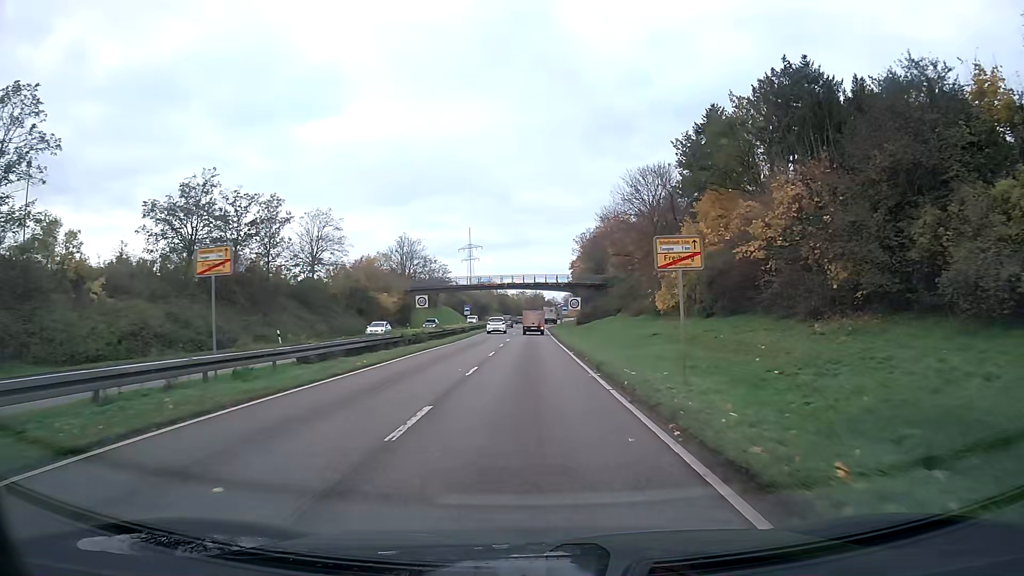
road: trunk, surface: asphalt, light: Day
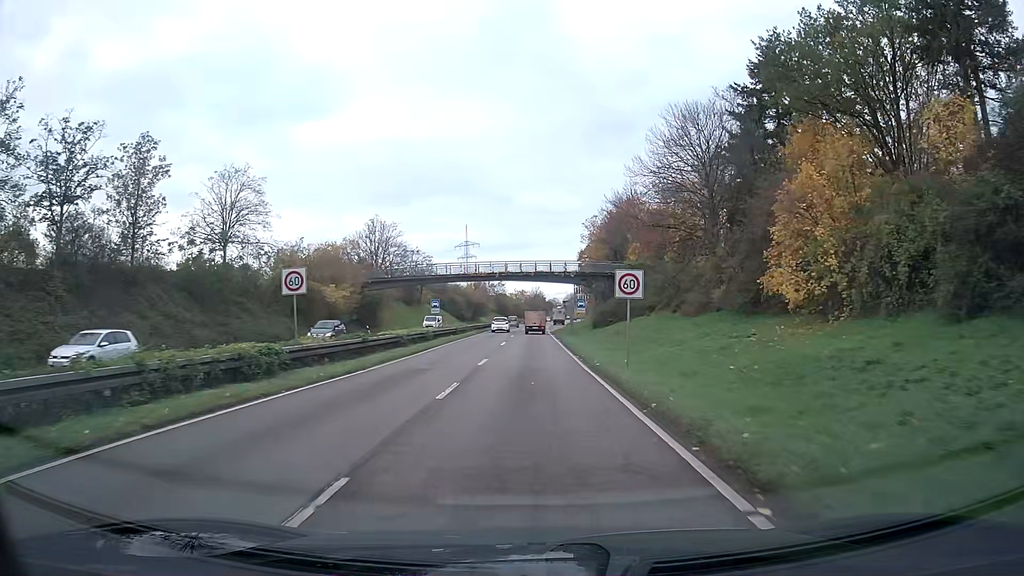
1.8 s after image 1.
(0.0, +22.9) m; 0°
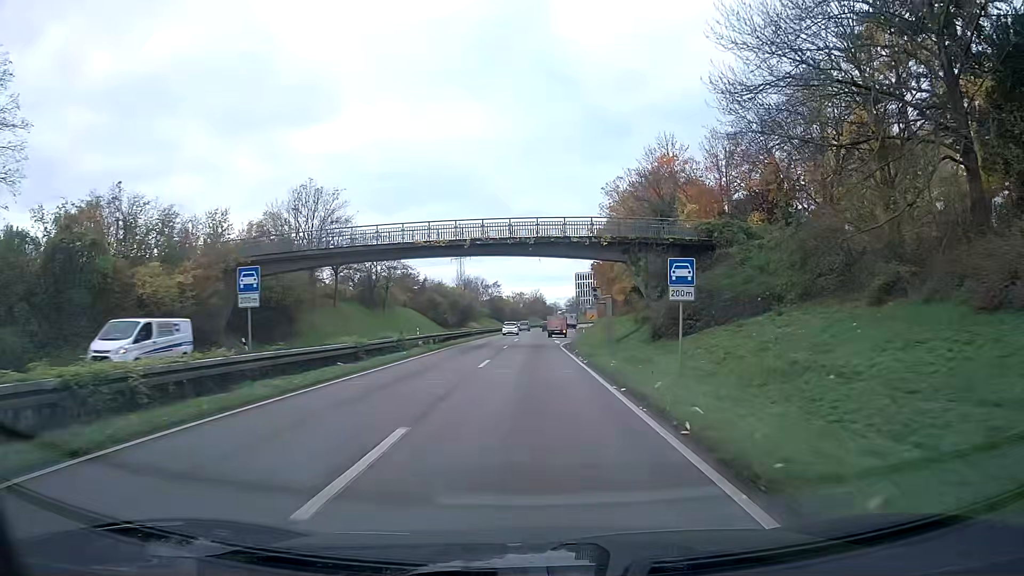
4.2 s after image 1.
(+0.1, +31.3) m; 0°
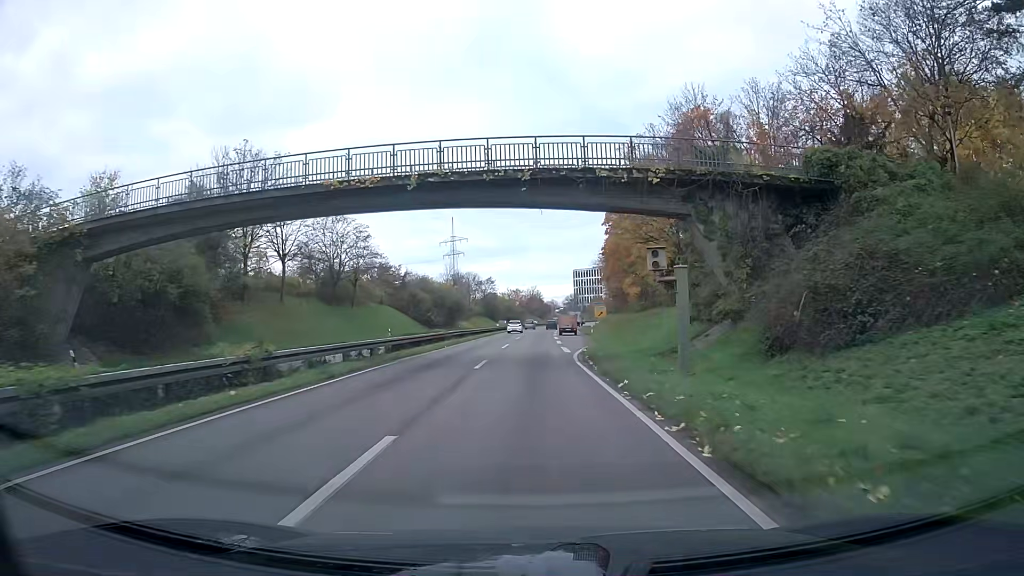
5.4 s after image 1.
(0.0, +16.7) m; 0°
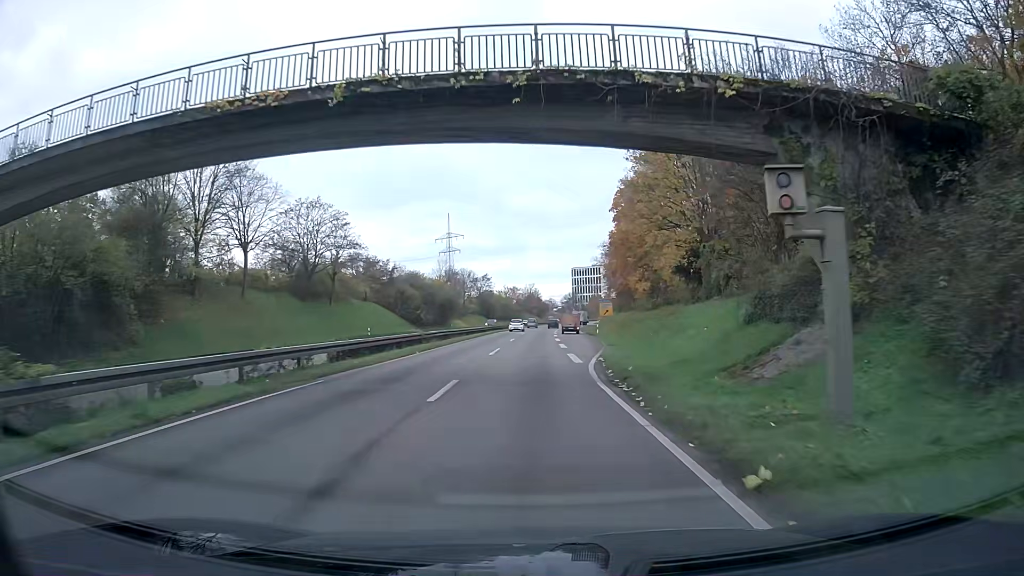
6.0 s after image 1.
(0.0, +8.6) m; 0°
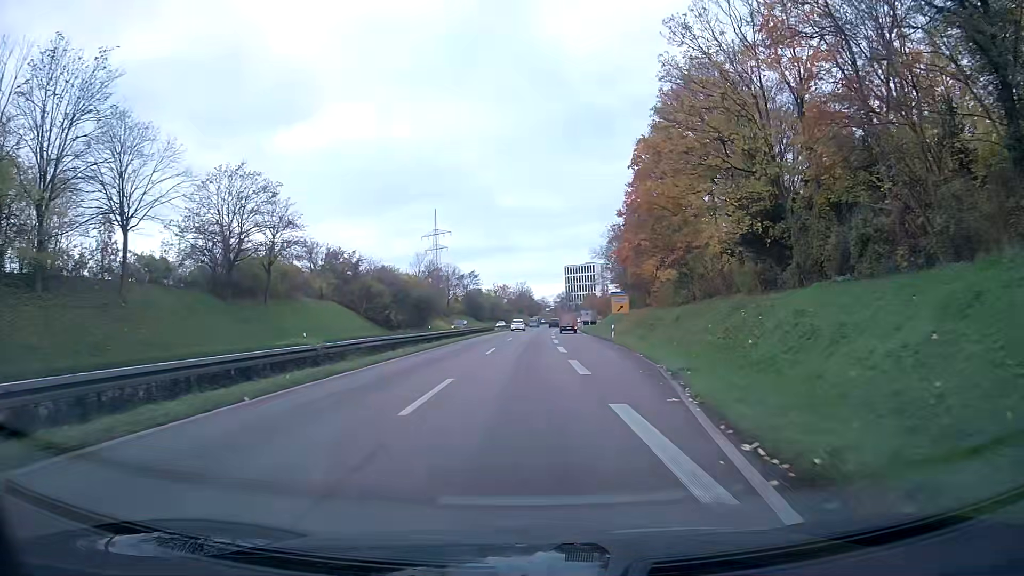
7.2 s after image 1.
(0.0, +17.5) m; 0°
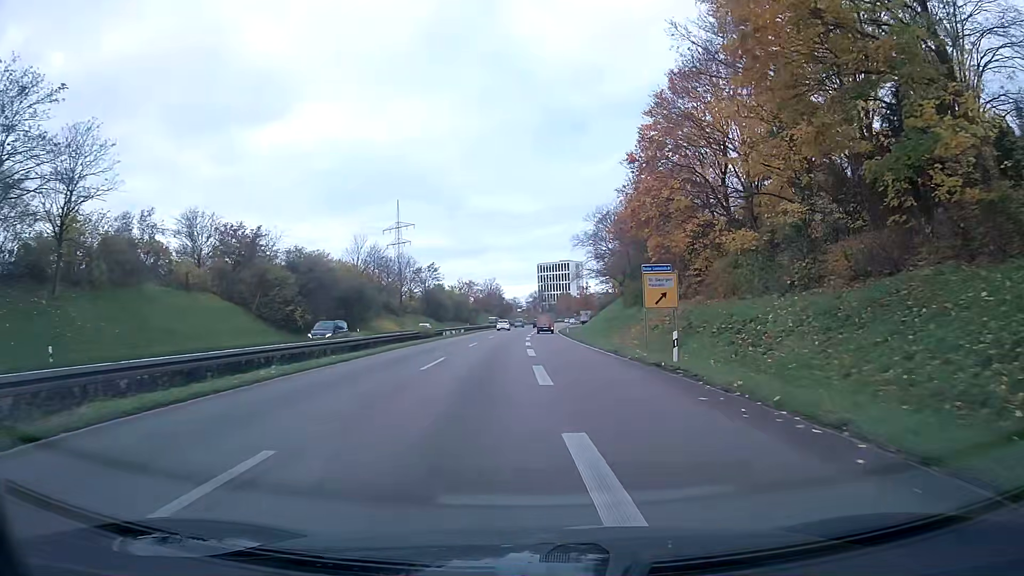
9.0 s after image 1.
(+0.7, +27.1) m; +3°
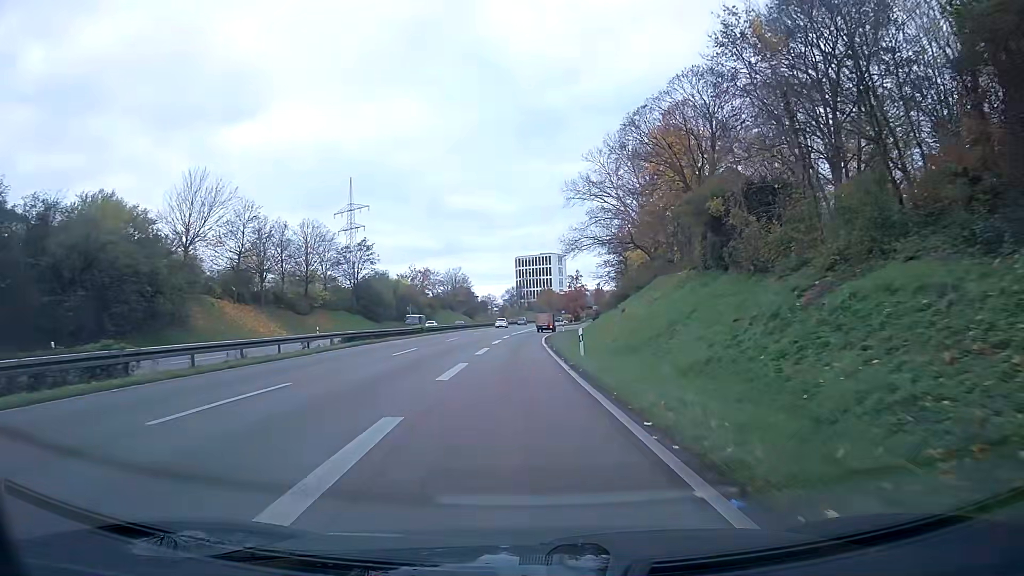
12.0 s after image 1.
(+1.0, +47.3) m; +1°
